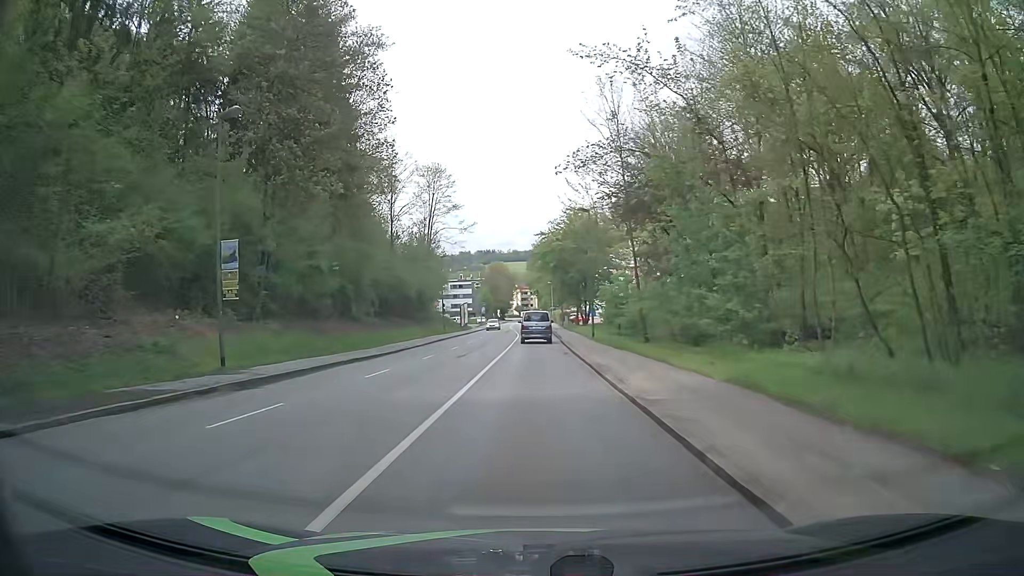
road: tertiary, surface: asphalt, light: Day
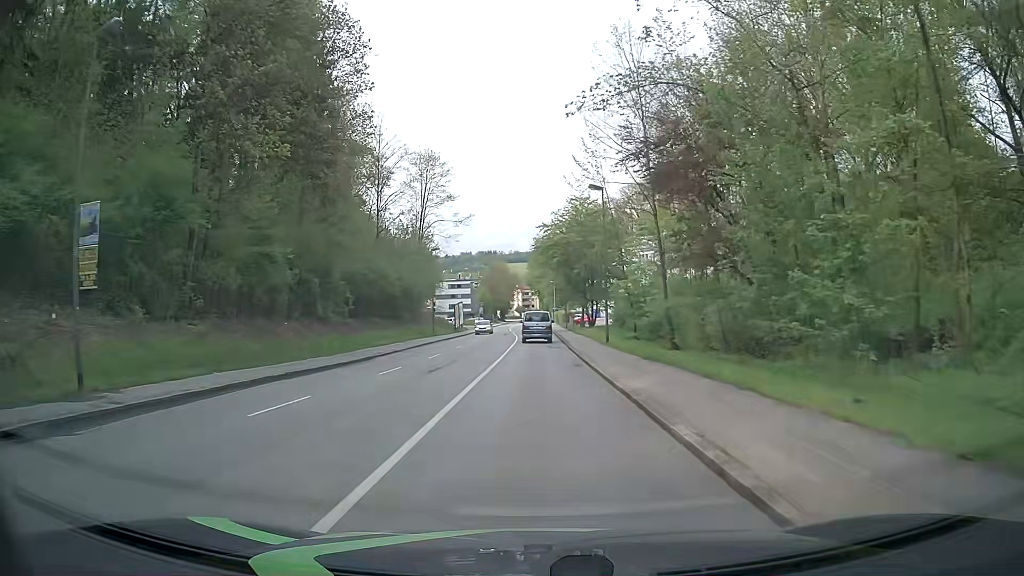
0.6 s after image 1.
(0.0, +7.5) m; 0°
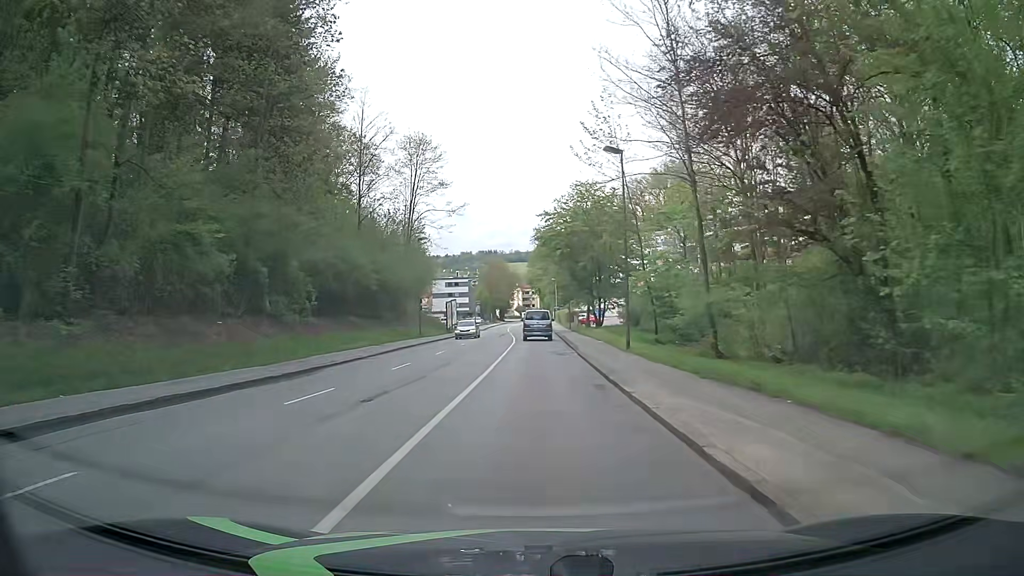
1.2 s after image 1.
(0.0, +7.6) m; 0°
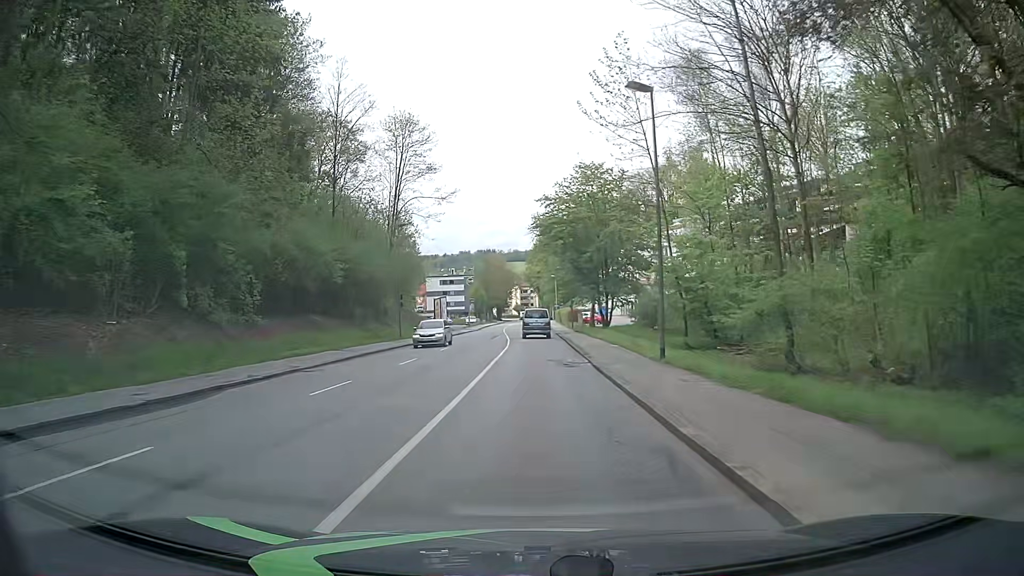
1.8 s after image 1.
(-0.1, +7.6) m; 0°
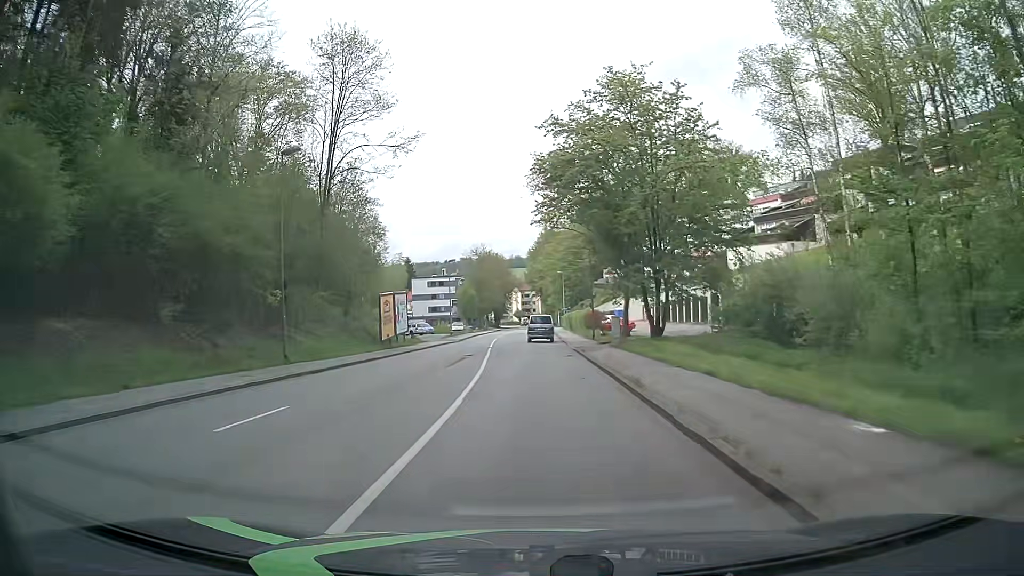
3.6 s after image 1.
(-0.1, +22.8) m; -1°
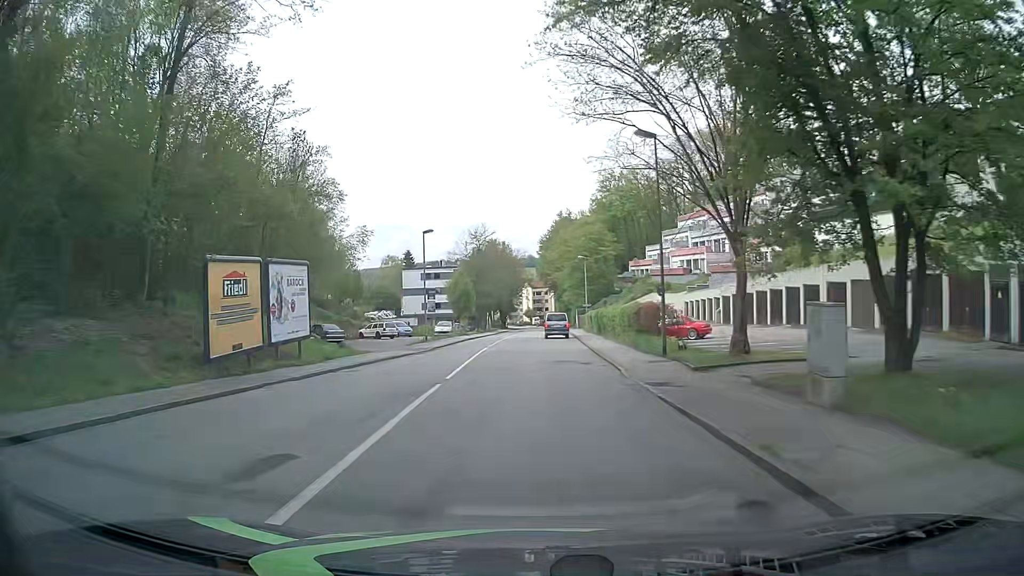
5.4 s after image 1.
(0.0, +22.8) m; -1°
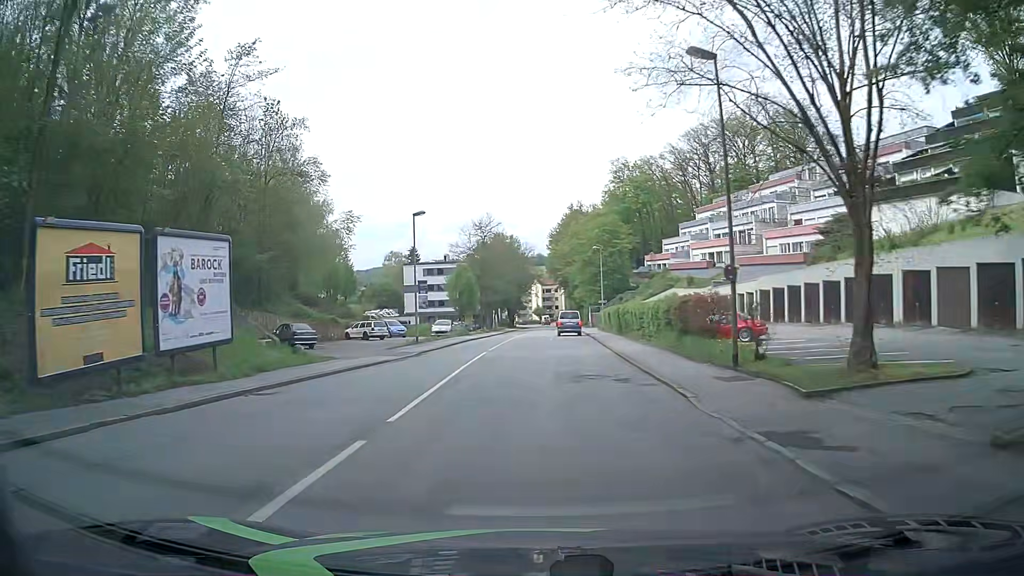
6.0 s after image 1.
(0.0, +7.6) m; -1°
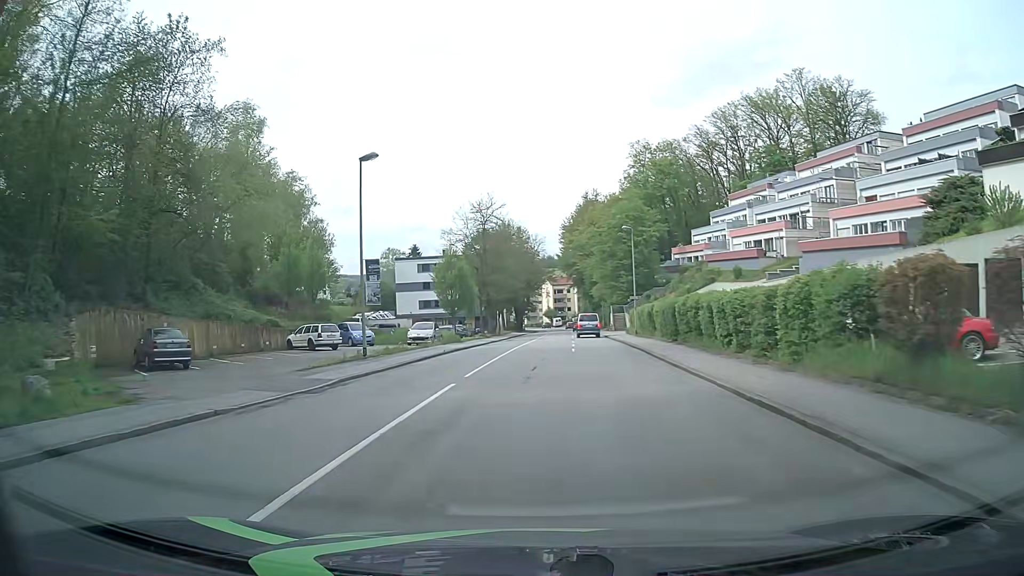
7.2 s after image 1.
(0.0, +15.3) m; 0°
(0, +10) (0, +20) (0, +30) (+1, +40) (+1, +50) (+2, +60) (+2, +70) (+3, +80) (+3, +90) (+4, +100) m
